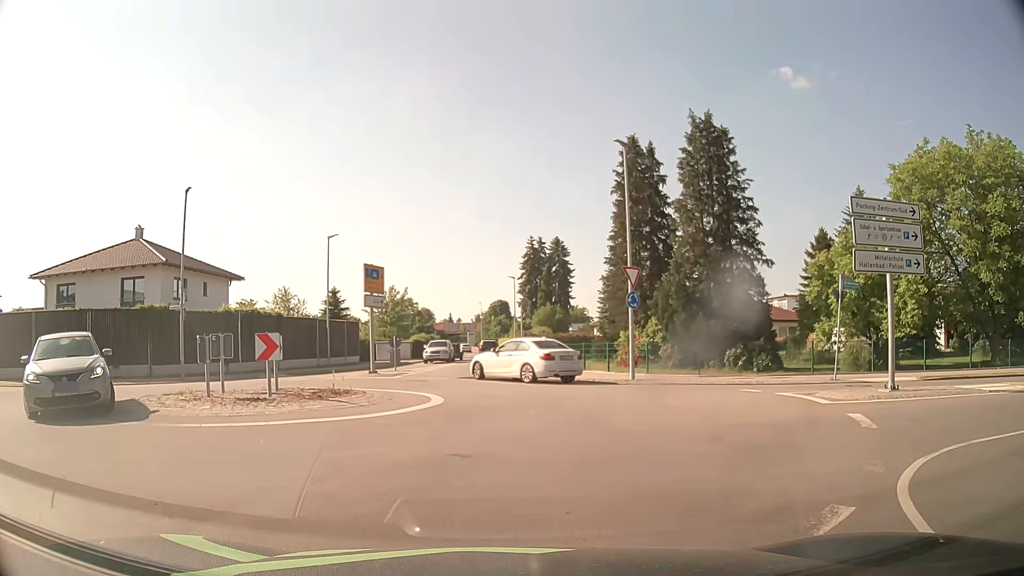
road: secondary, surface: asphalt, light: Day
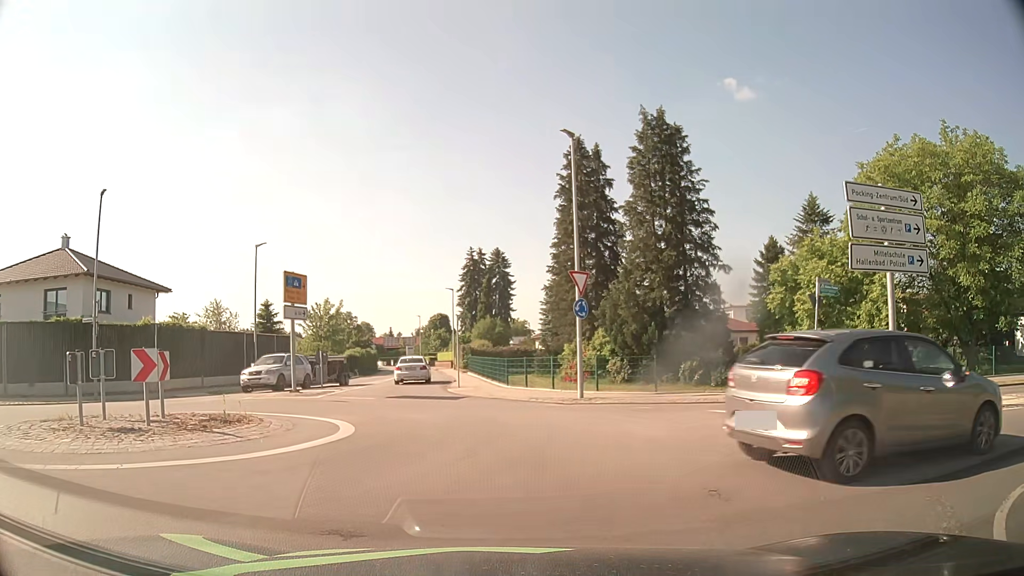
(+0.1, +2.4) m; +8°
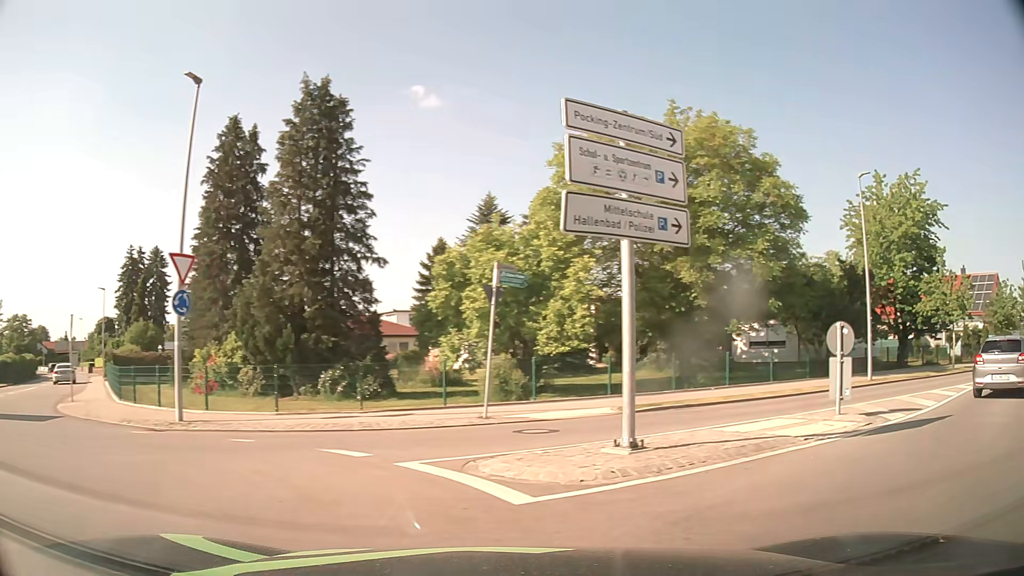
(+1.0, +5.0) m; +28°
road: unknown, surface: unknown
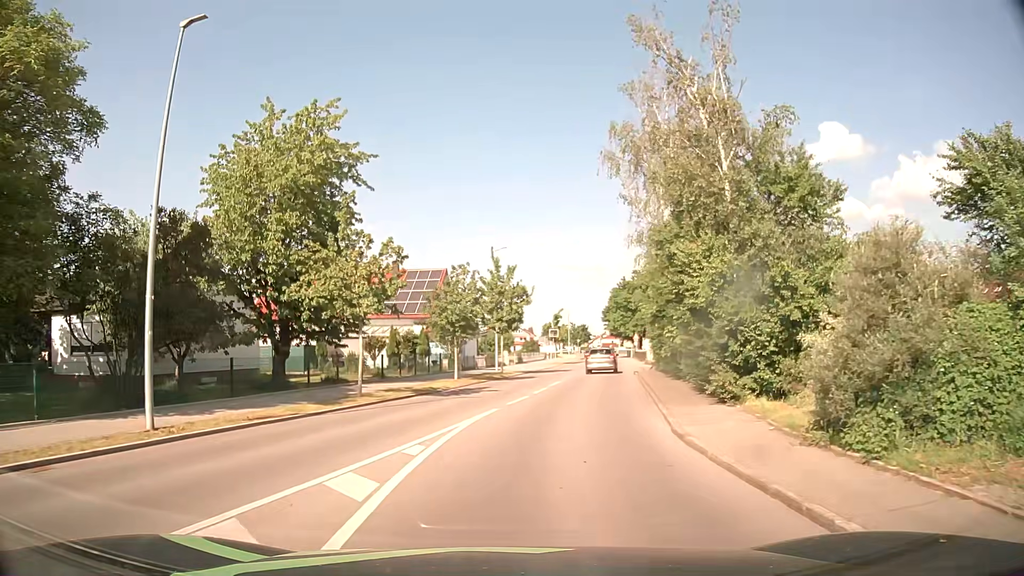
(+8.4, +11.8) m; +48°
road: unclassified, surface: asphalt
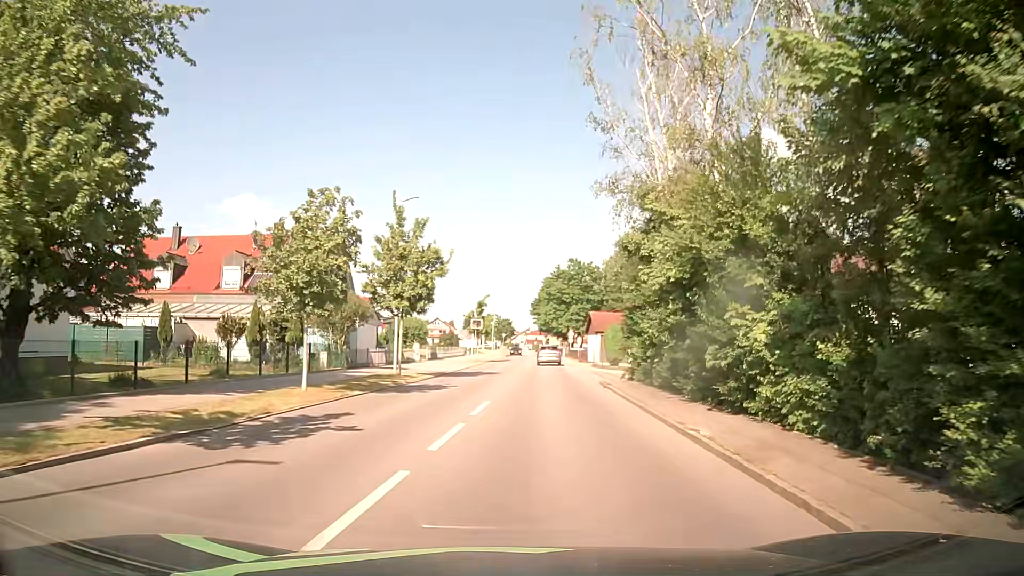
(+0.8, +13.3) m; +7°
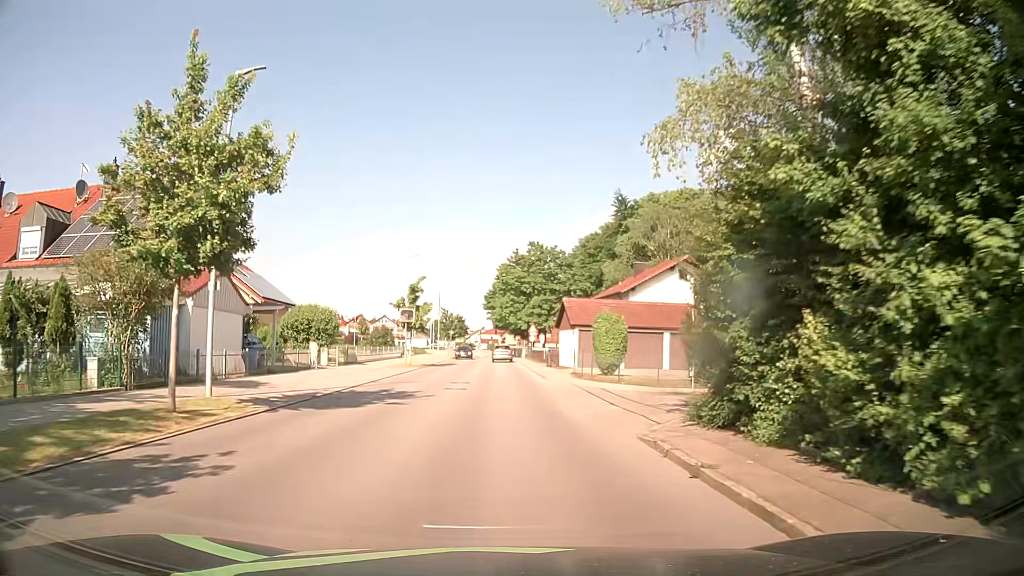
(+0.8, +15.7) m; +3°
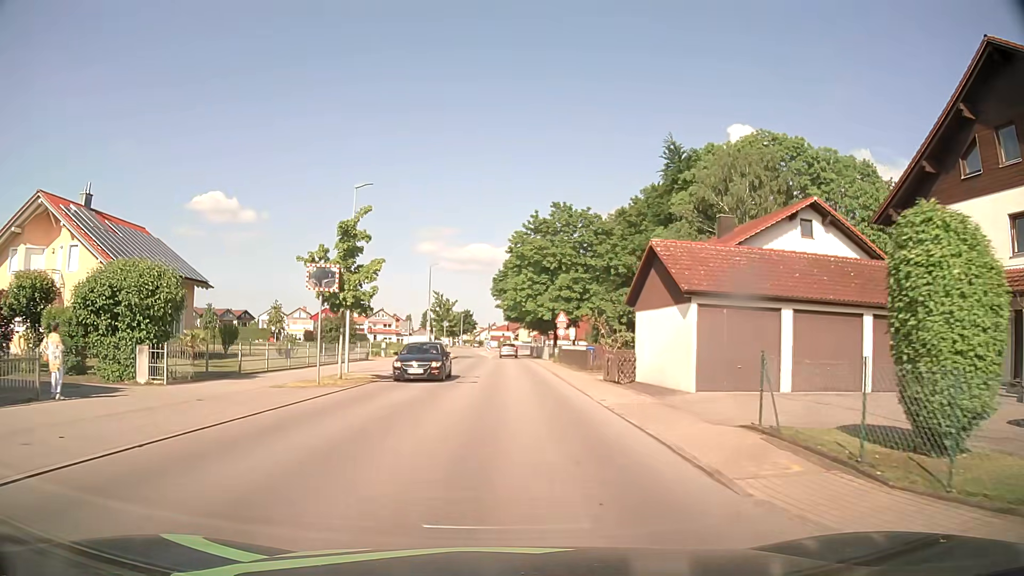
(-0.2, +22.0) m; -1°
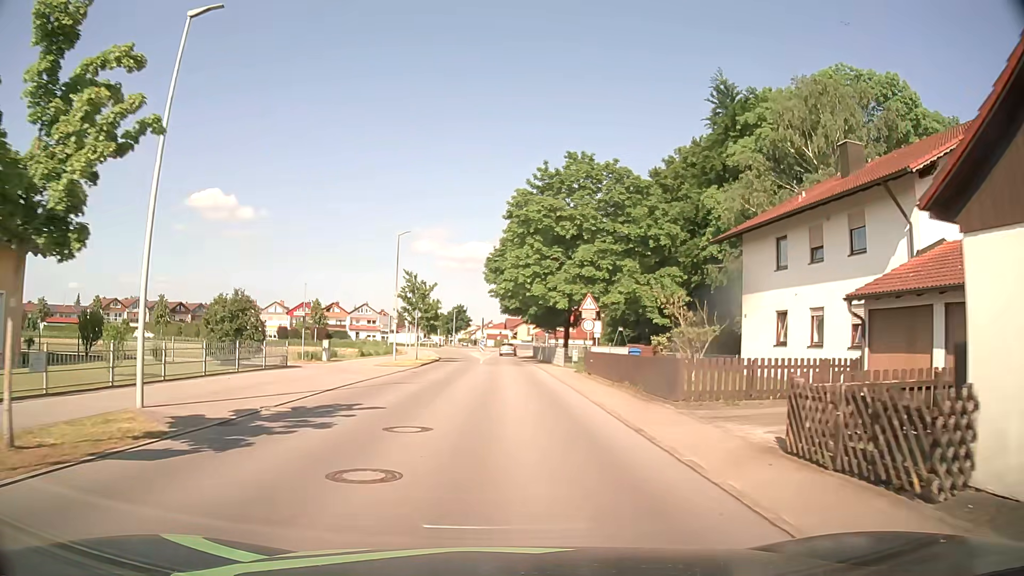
(+0.1, +16.6) m; 0°
(0, +10) (0, +20) (0, +30) (0, +40) (0, +50) (0, +60) (0, +70) (+1, +80) (+3, +90) (+3, +99) m
